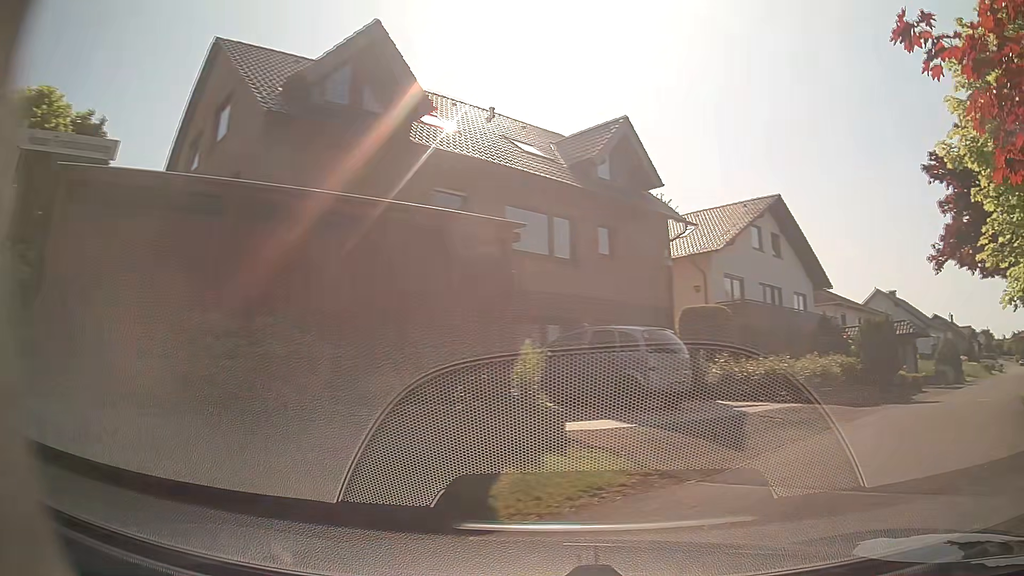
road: residential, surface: asphalt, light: Day
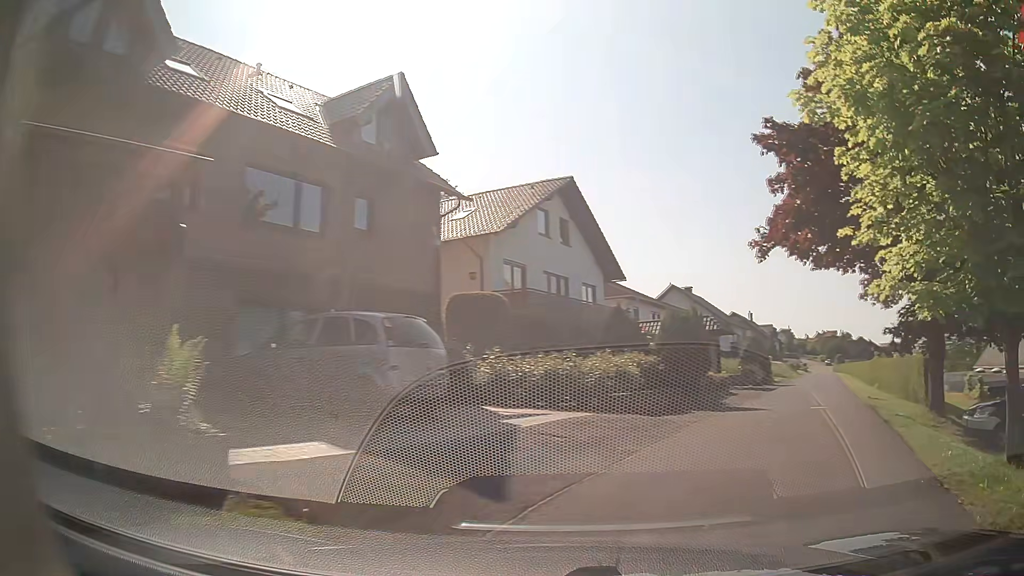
(+0.5, +3.0) m; +18°
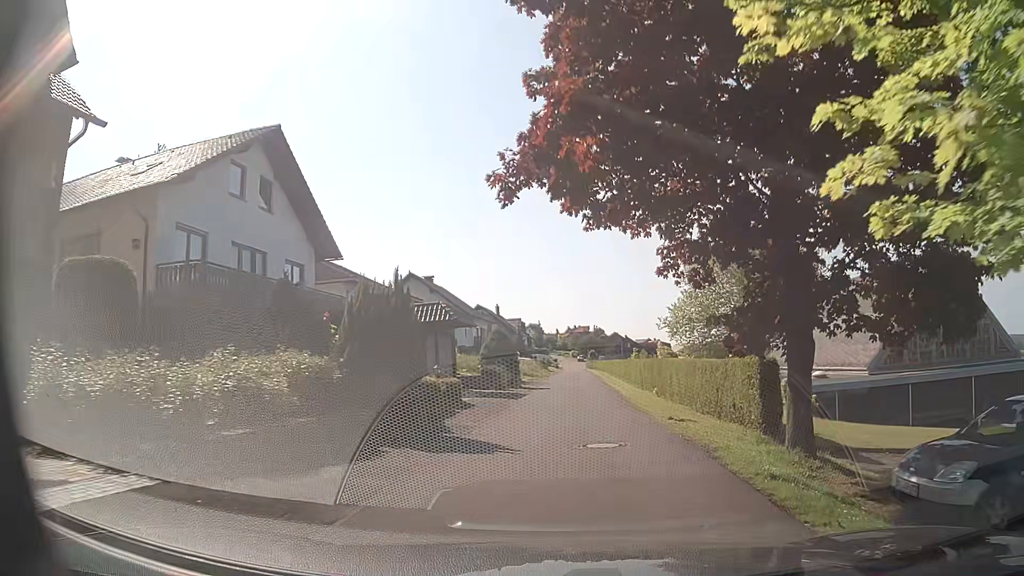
(+1.6, +6.7) m; +22°
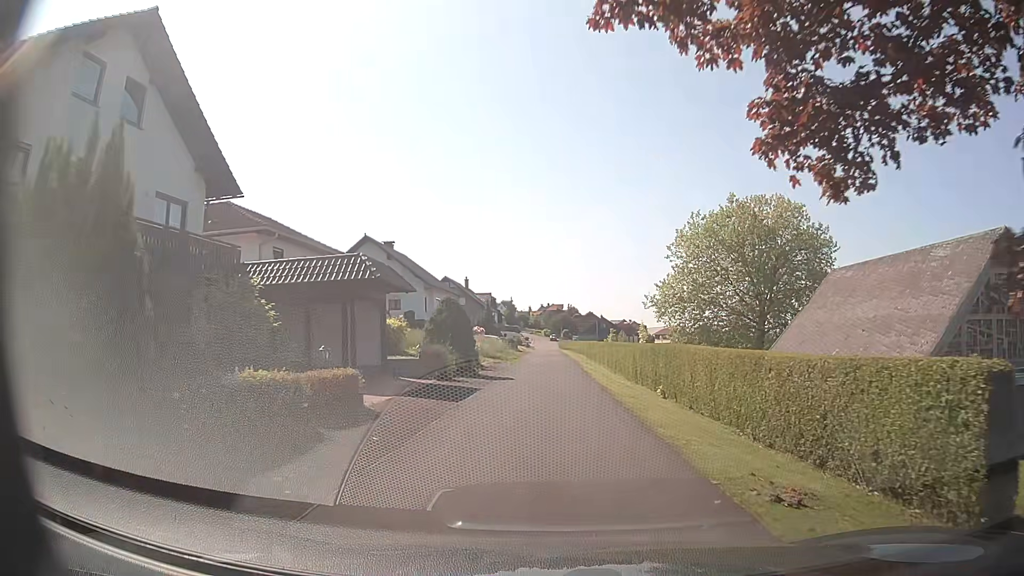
(+0.1, +8.4) m; +1°
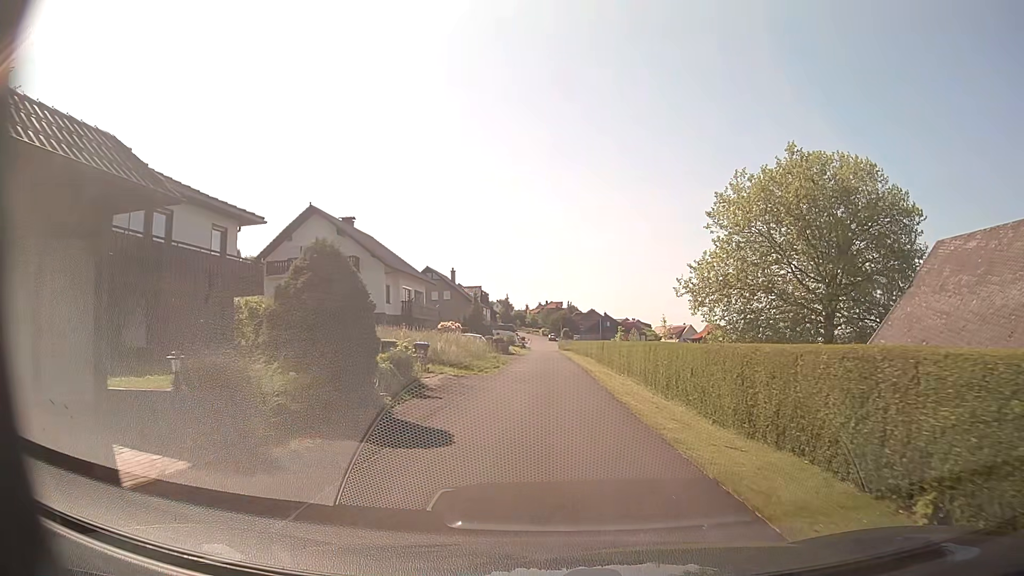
(+0.2, +15.2) m; 0°
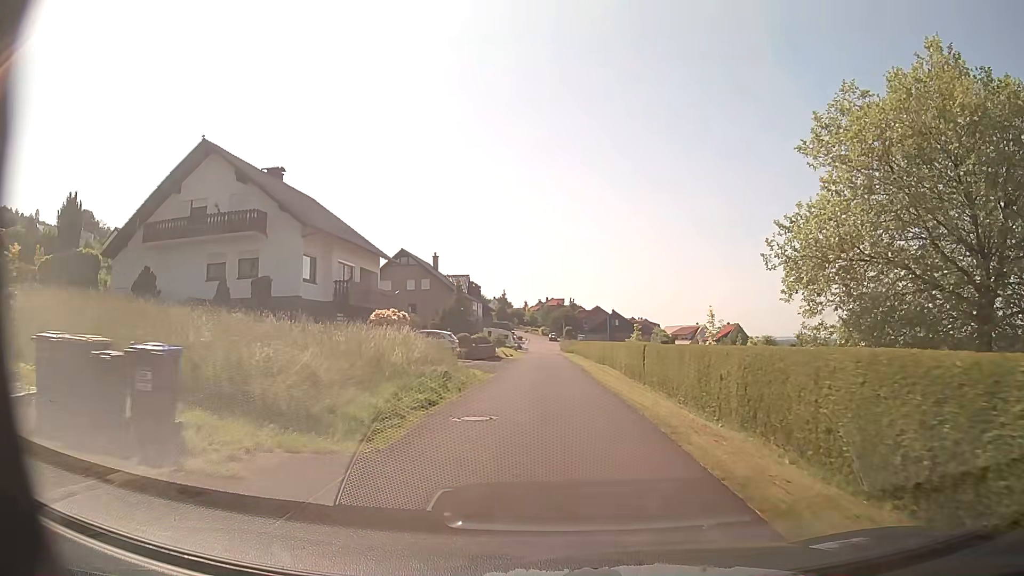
(+0.1, +17.5) m; +1°
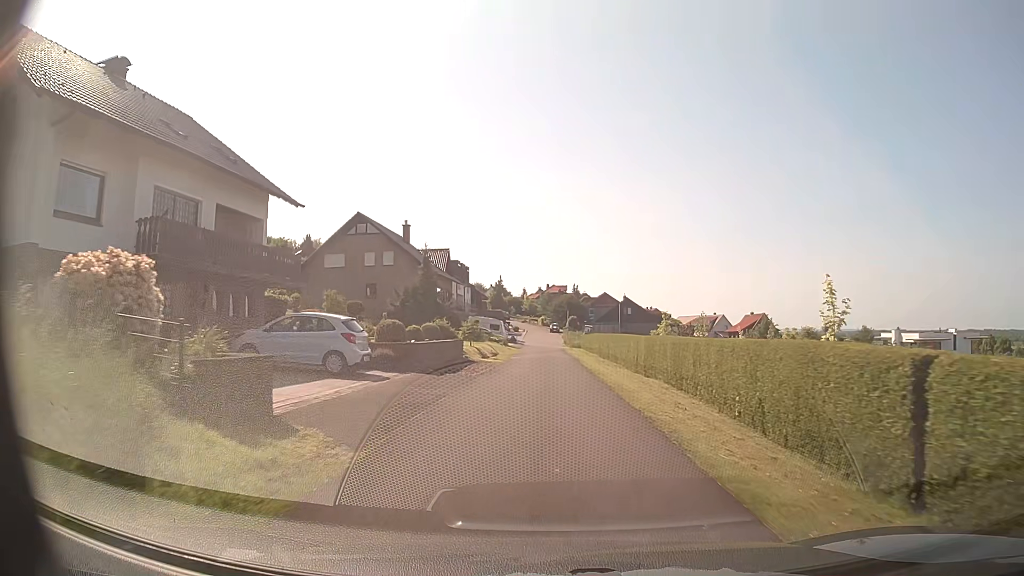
(-0.1, +18.8) m; 0°
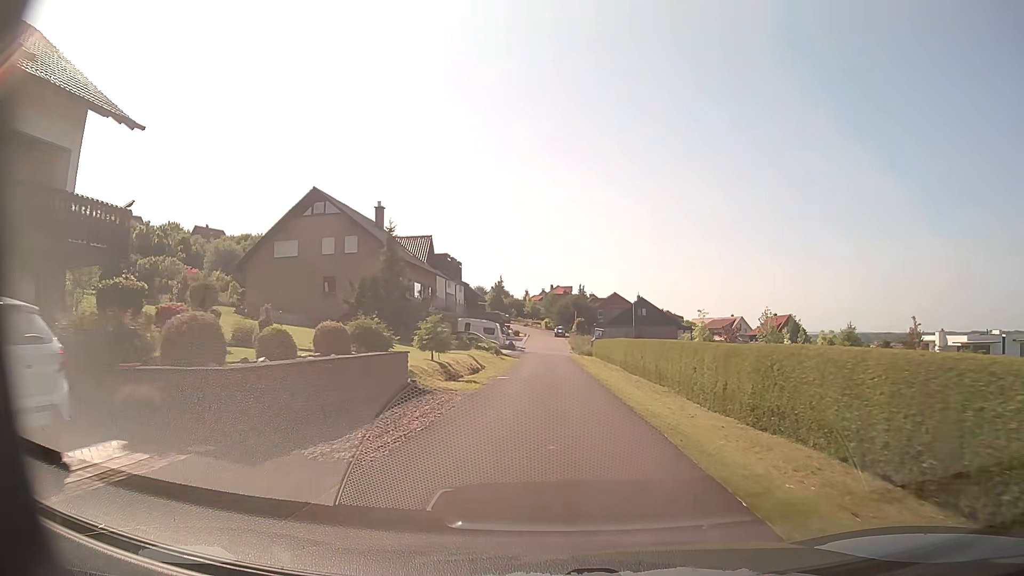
(0.0, +12.7) m; -1°
